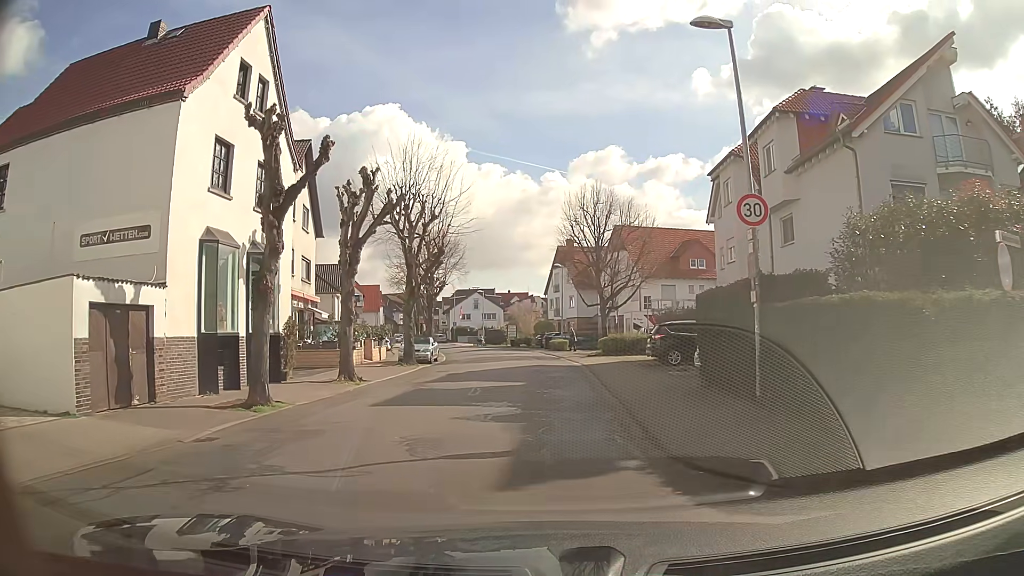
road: unclassified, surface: asphalt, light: Day
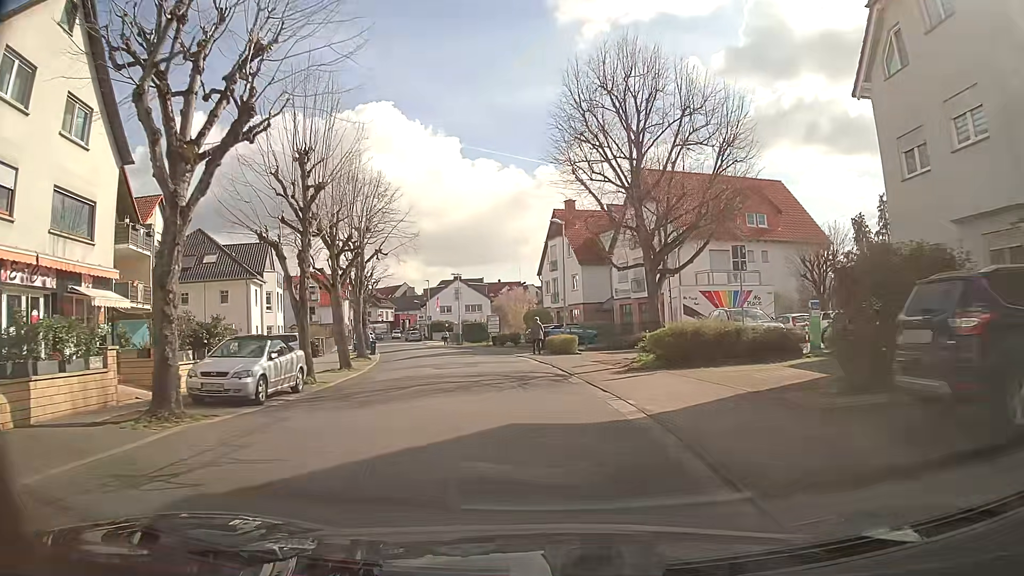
(+0.1, +20.6) m; 0°
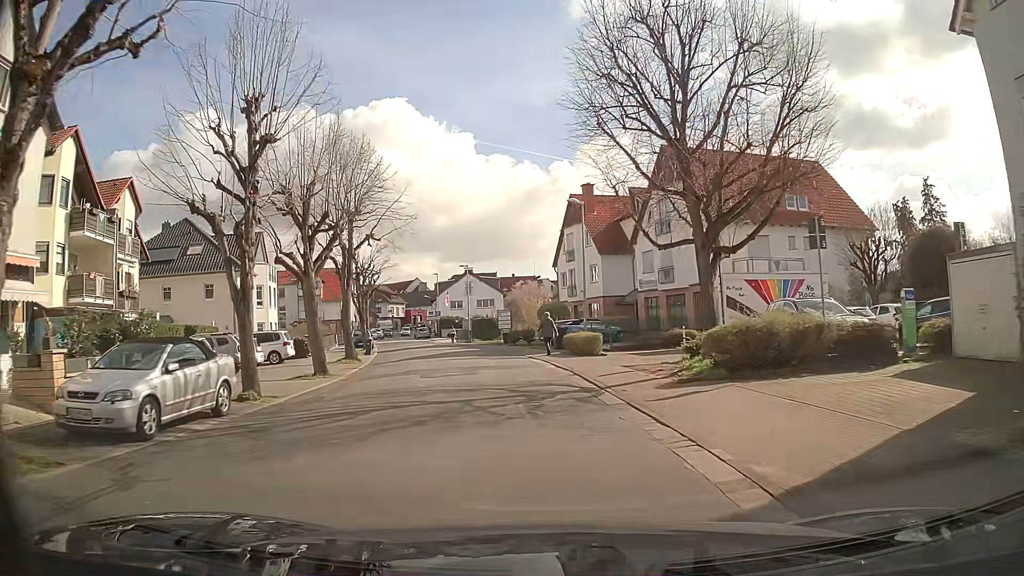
(0.0, +5.0) m; 0°
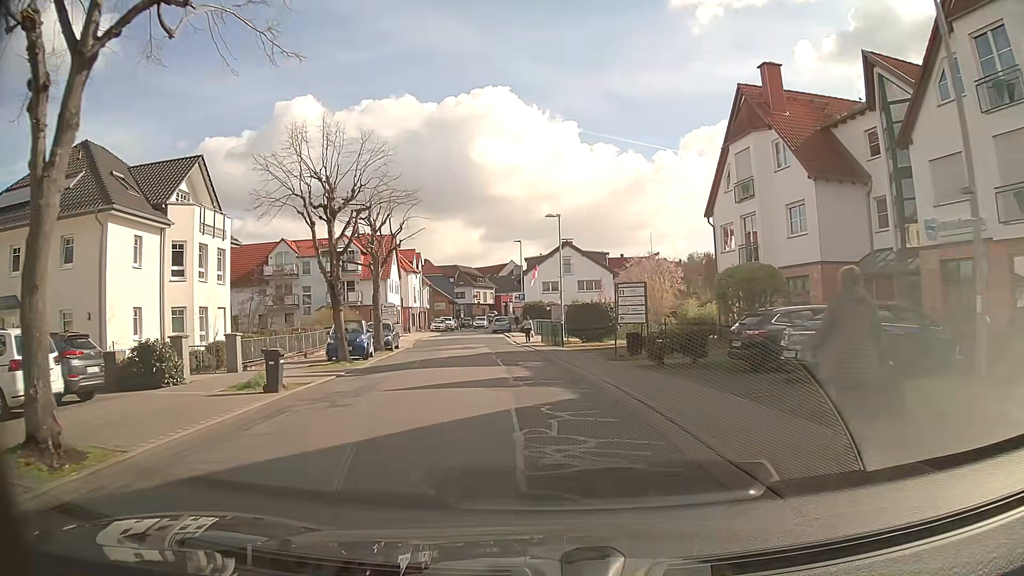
(-2.2, +25.1) m; -10°
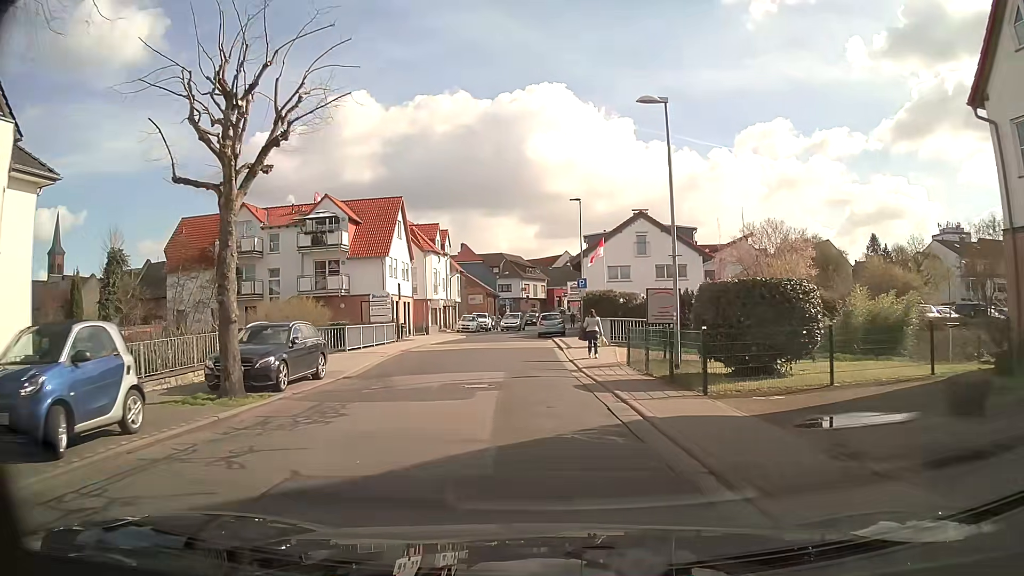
(-0.7, +20.1) m; -5°
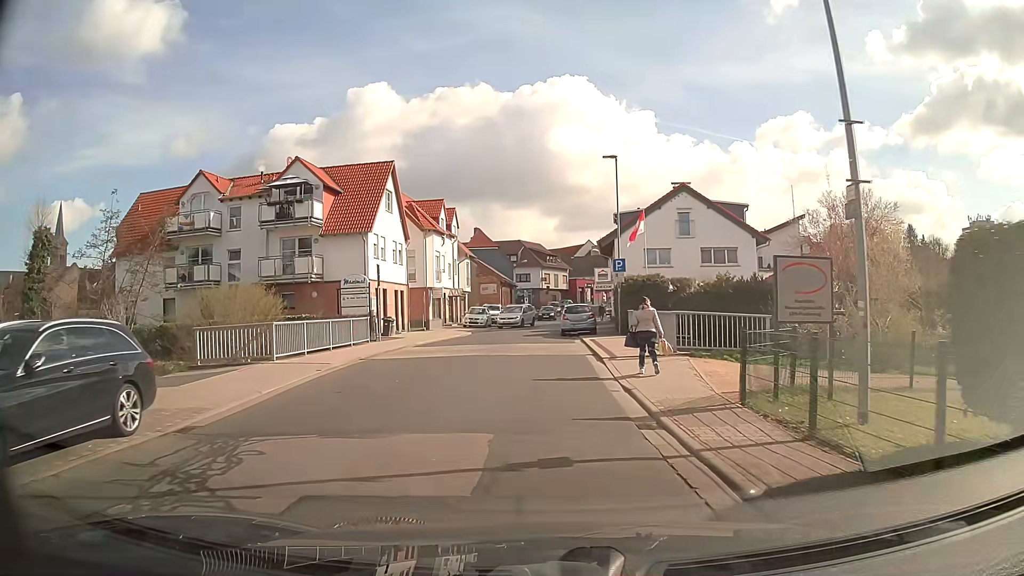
(0.0, +9.2) m; -3°
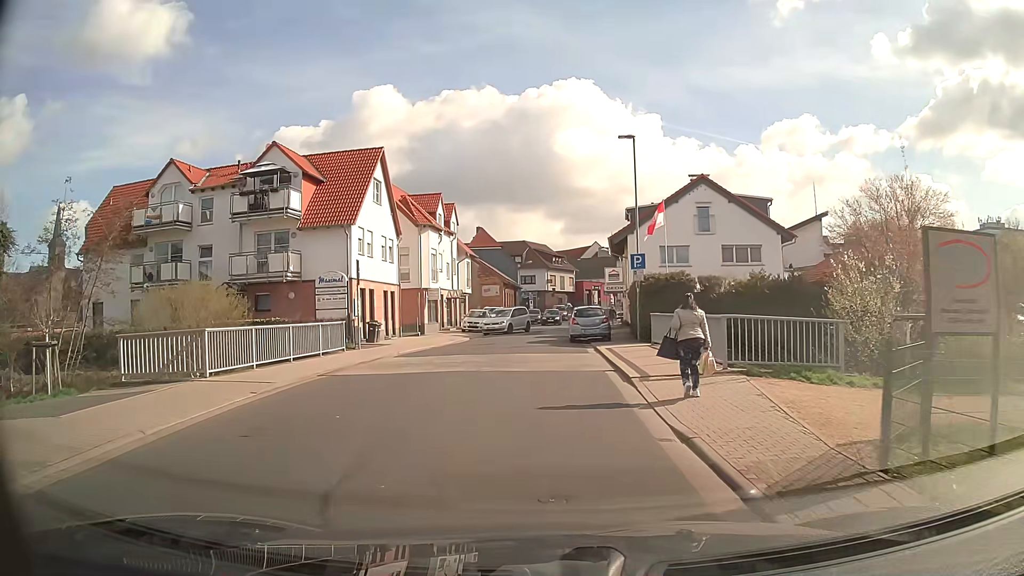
(+0.1, +4.1) m; +1°
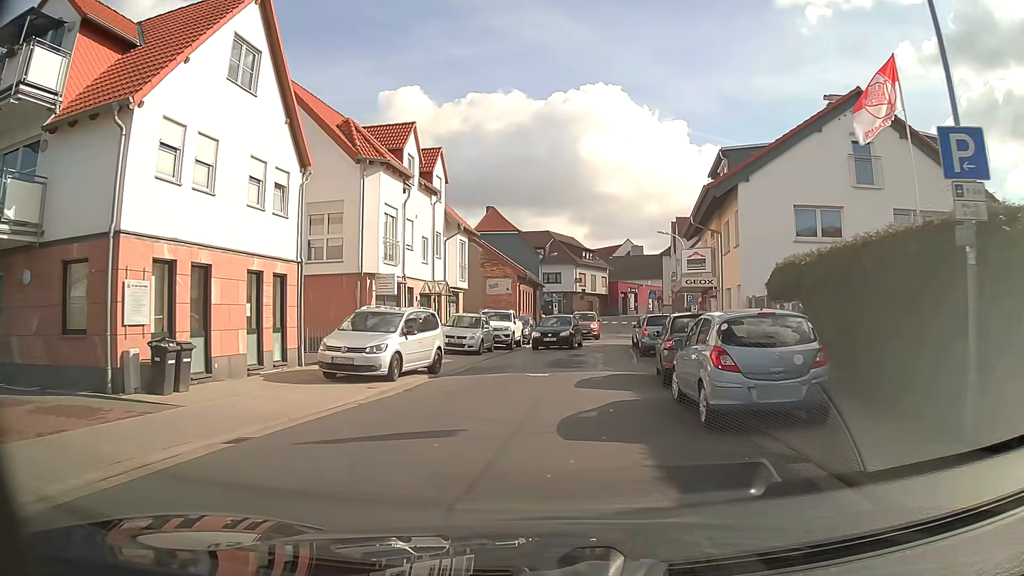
(-0.3, +19.7) m; -2°
(+1, +10) (+2, +20) (+3, +30) (+4, +40) (+6, +50) (+7, +59) (+9, +69) (+11, +79) (+14, +89) (+18, +98) m
